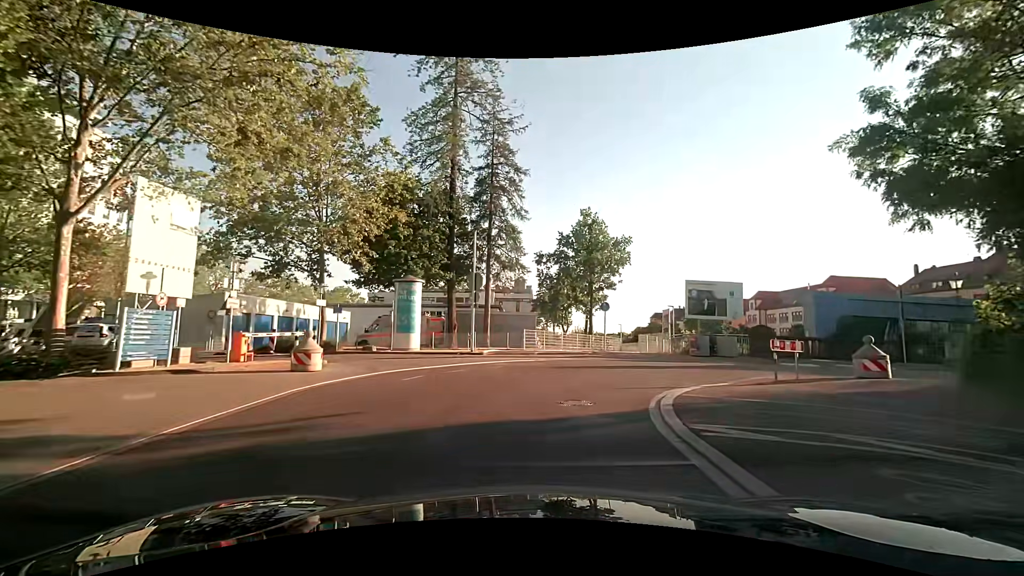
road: tertiary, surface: asphalt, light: Day
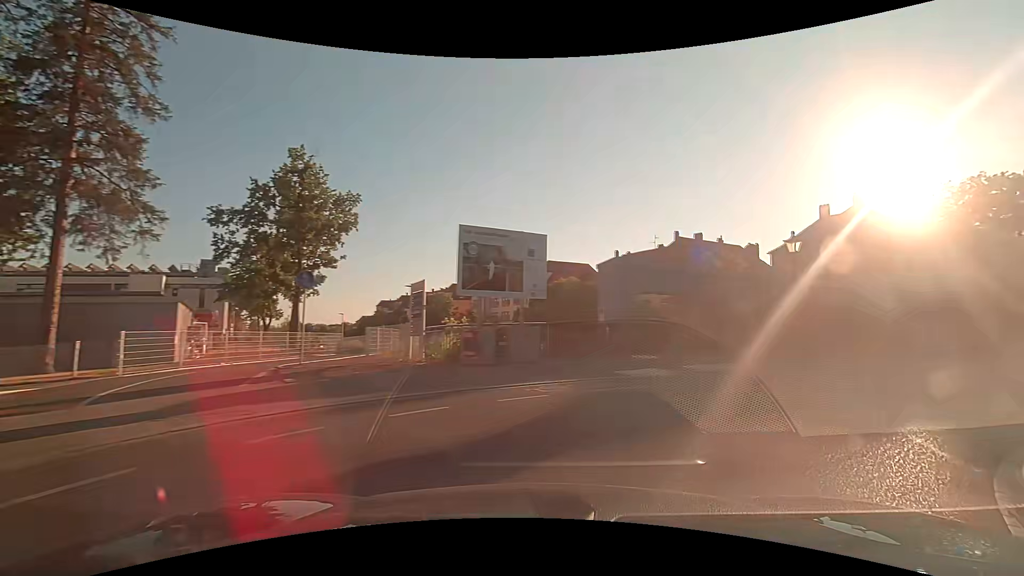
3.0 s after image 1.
(+2.1, +13.6) m; +31°
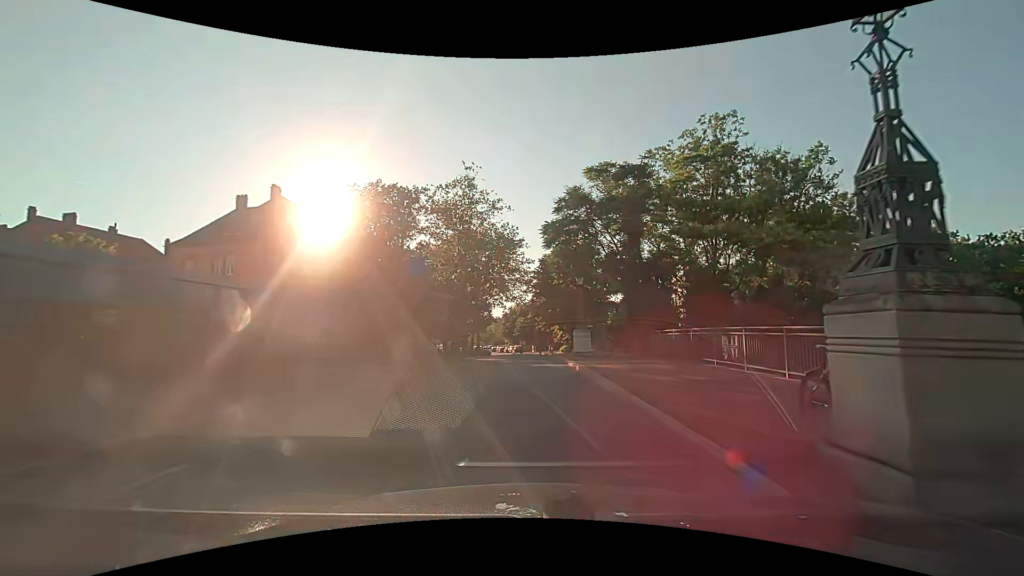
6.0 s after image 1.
(+8.3, +11.5) m; +59°
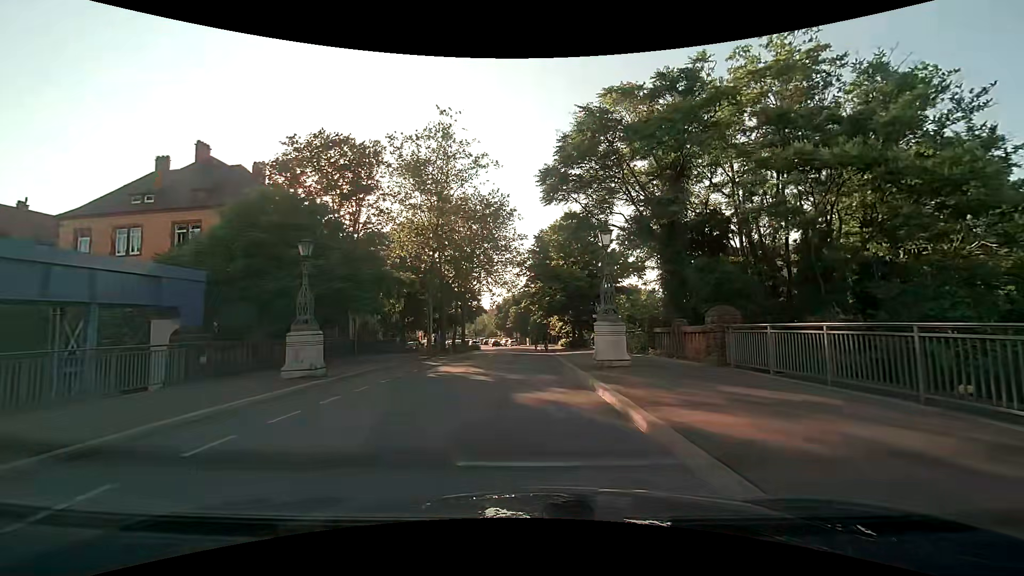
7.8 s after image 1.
(+0.1, +10.7) m; +1°
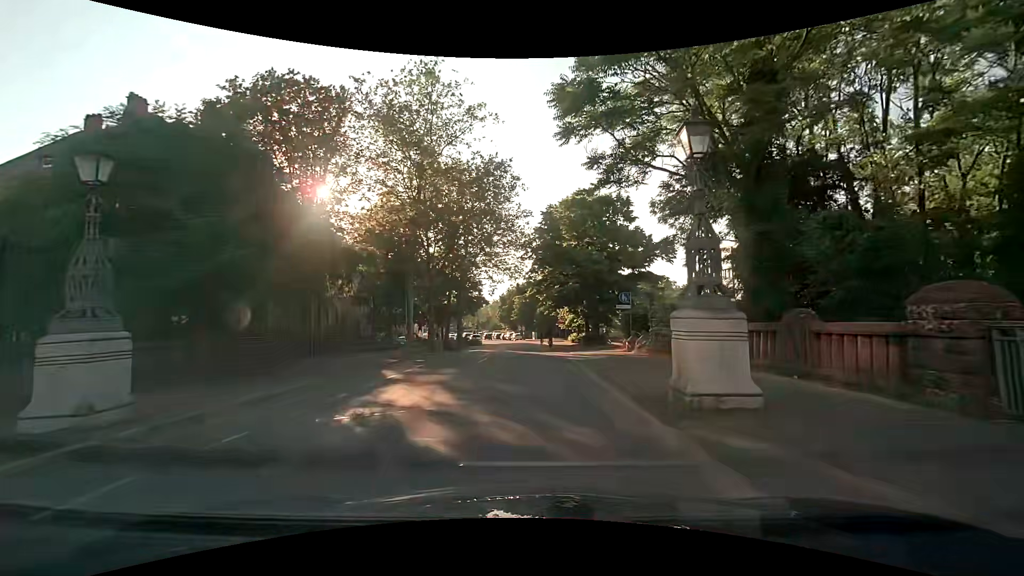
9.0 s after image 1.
(-0.1, +7.9) m; -1°
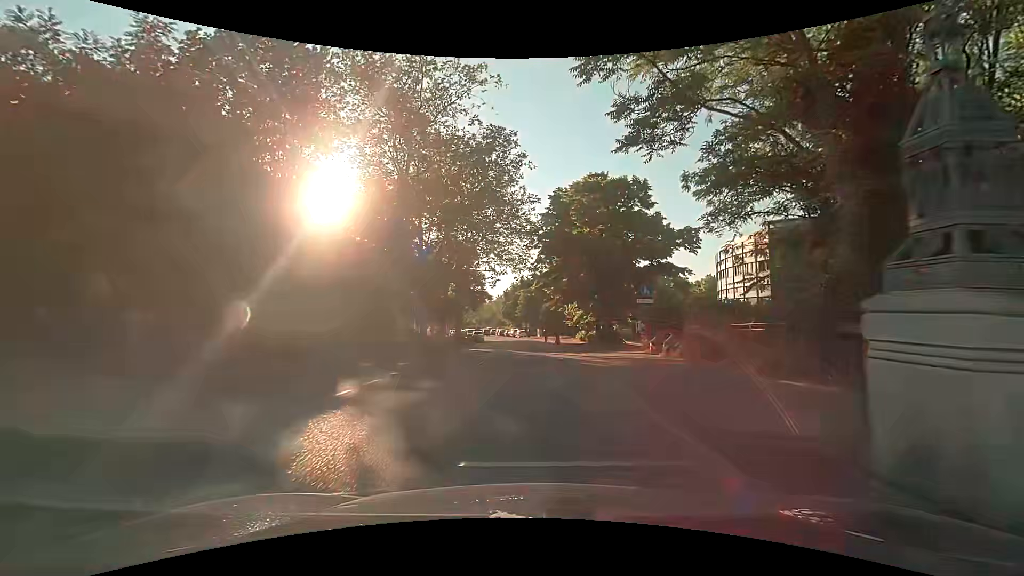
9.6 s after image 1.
(0.0, +4.3) m; -1°
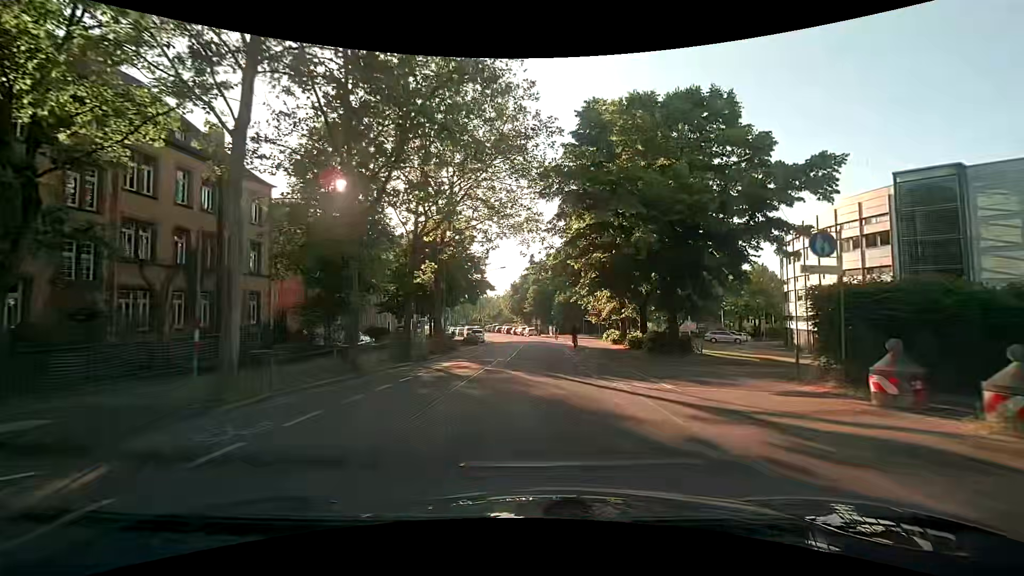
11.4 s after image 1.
(-0.1, +14.6) m; 0°
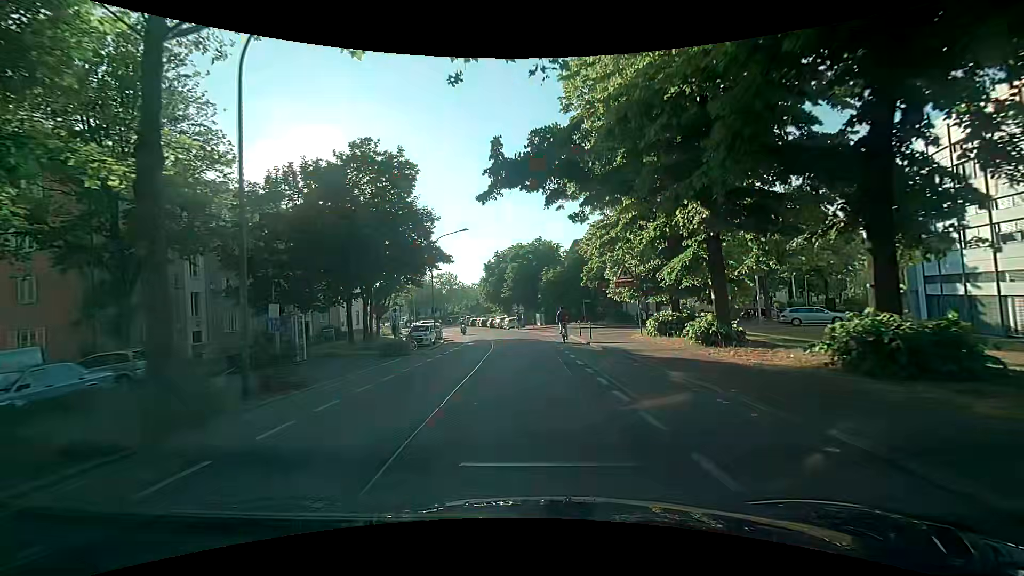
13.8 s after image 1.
(+0.3, +22.4) m; +1°
